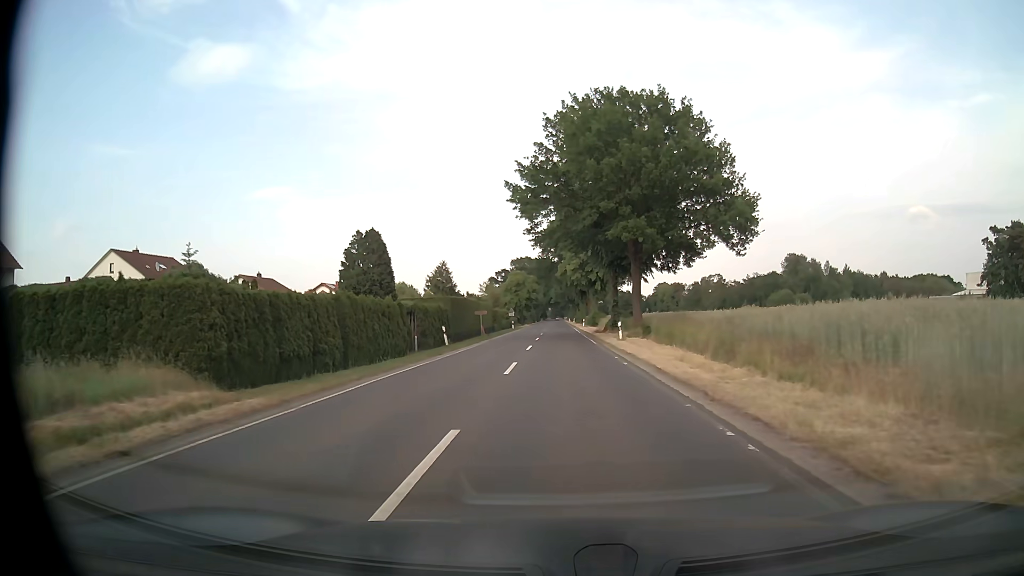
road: secondary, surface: asphalt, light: Day
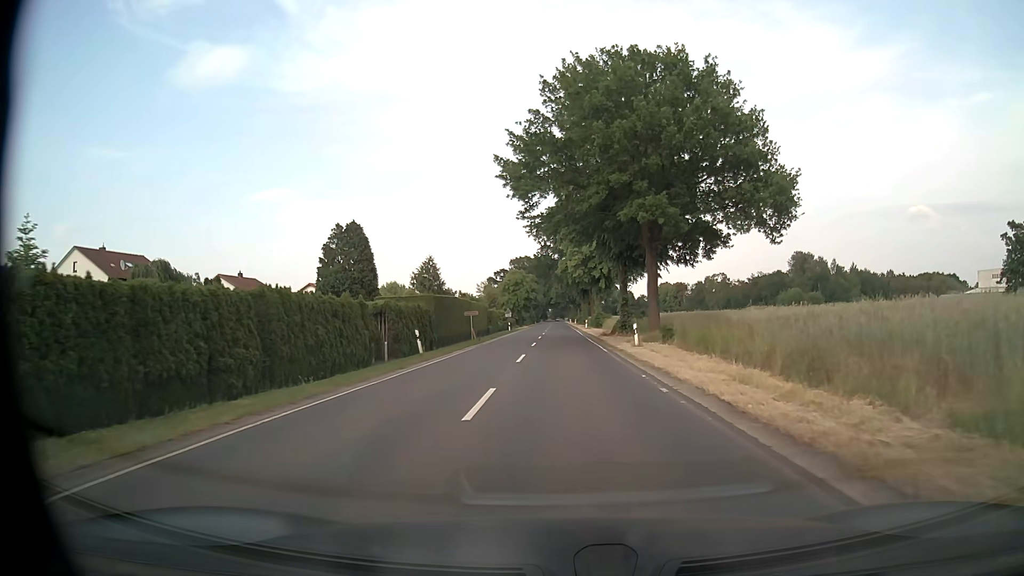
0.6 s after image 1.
(0.0, +7.0) m; 0°
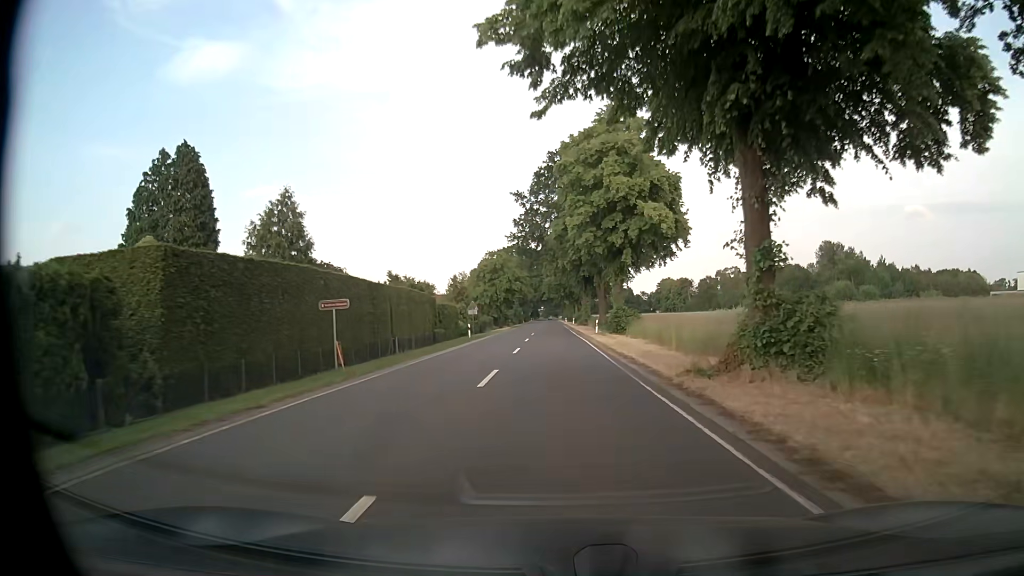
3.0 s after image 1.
(+0.2, +31.6) m; 0°
(0, +10) (0, +20) (0, +30) (0, +40) (0, +50) (0, +60) (0, +70) (0, +80) (0, +90) (0, +100) m
